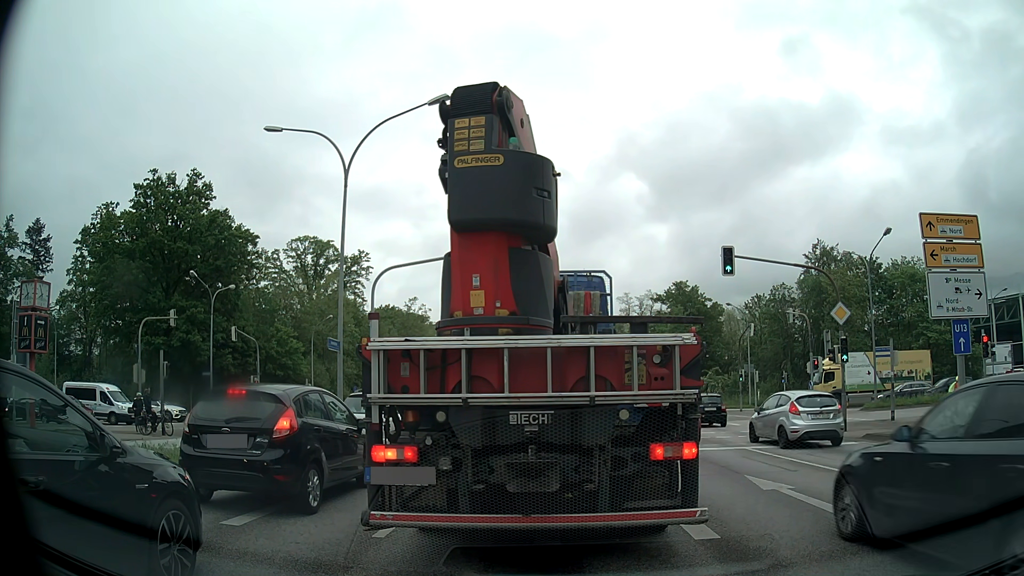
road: primary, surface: asphalt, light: Day
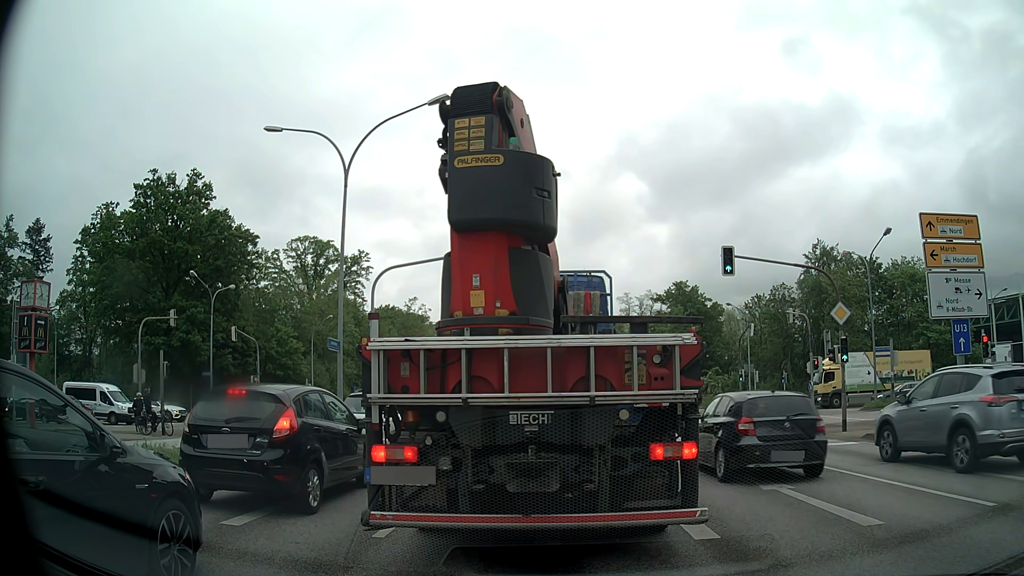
(0.0, 0.0) m; 0°
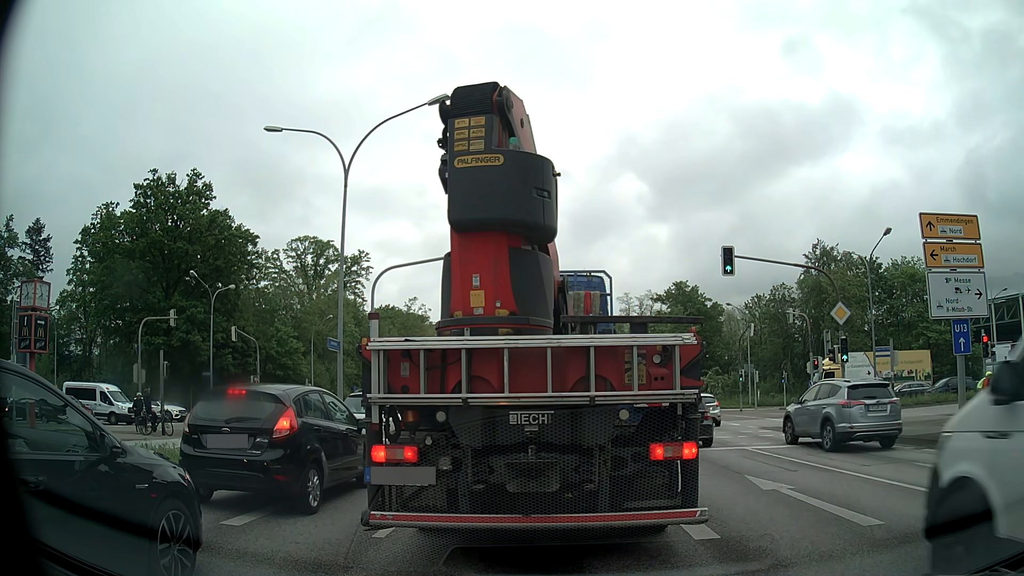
(0.0, 0.0) m; 0°
(0, +10) (+1, +20) (+1, +30) (-2, +39) (-8, +47) (-18, +51) (-28, +51) (-38, +51) (-48, +51) (-58, +51) m
